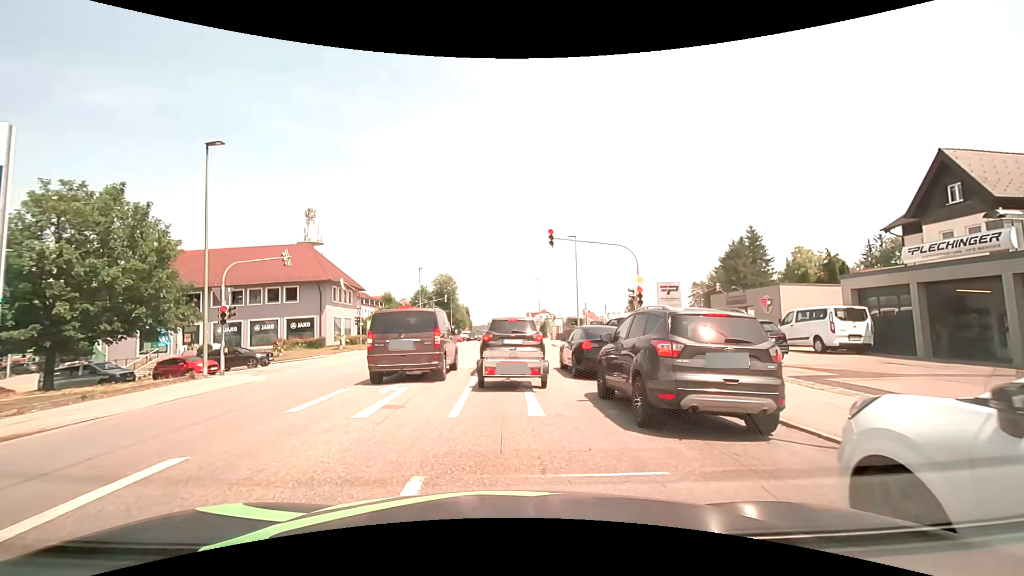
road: tertiary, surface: asphalt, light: Day
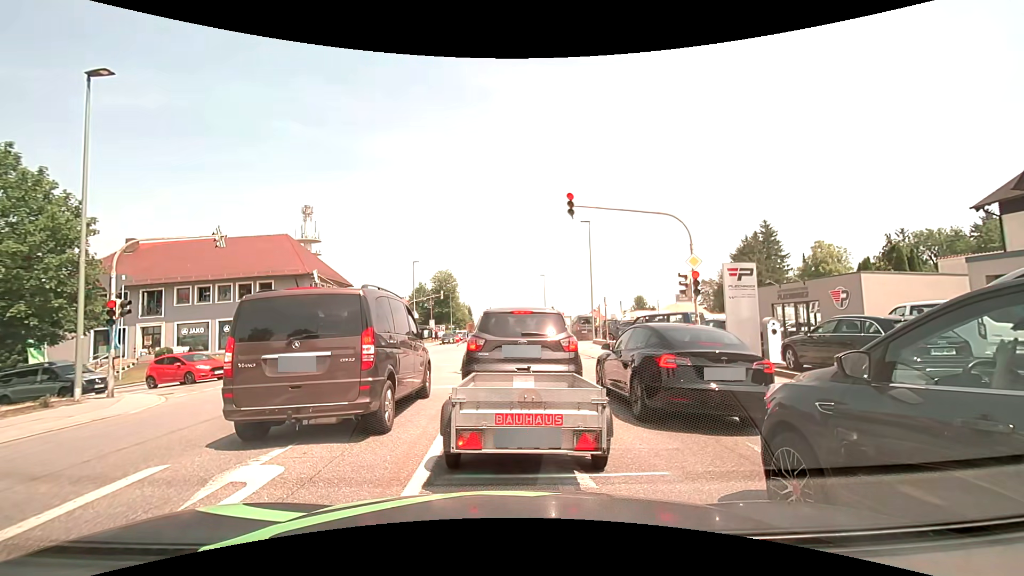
(0.0, +6.1) m; +2°
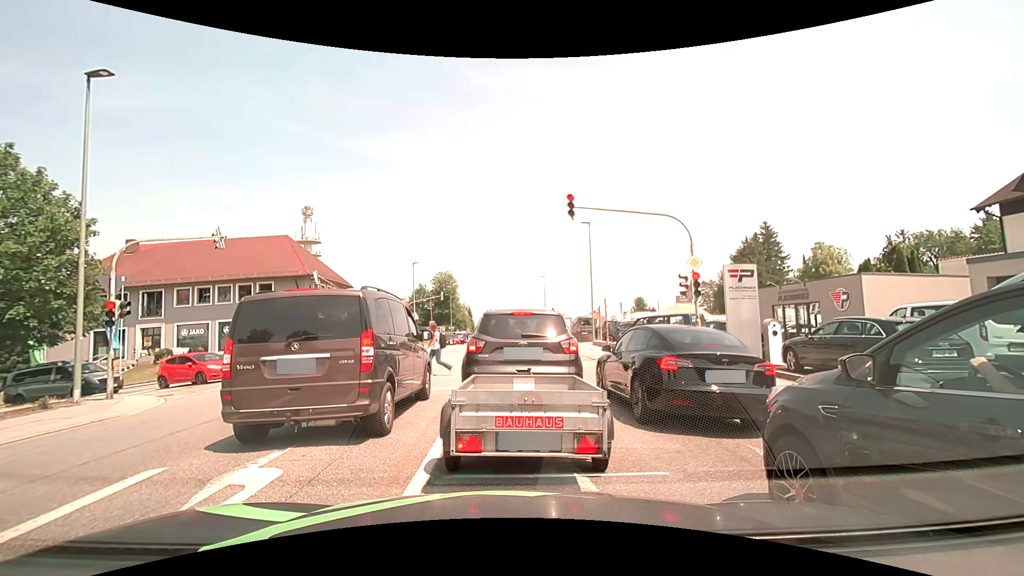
(0.0, +0.1) m; 0°
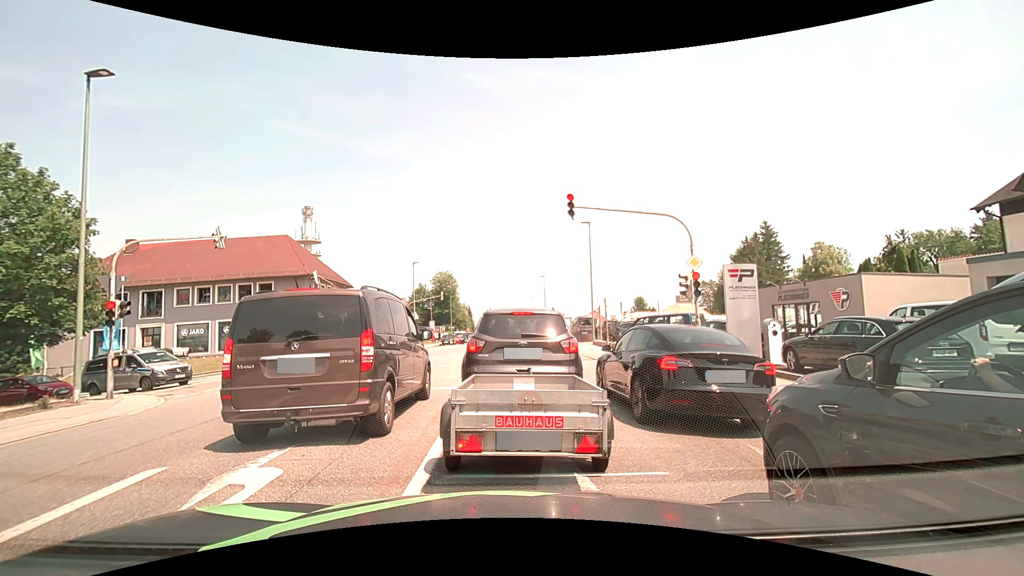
(0.0, +0.1) m; 0°
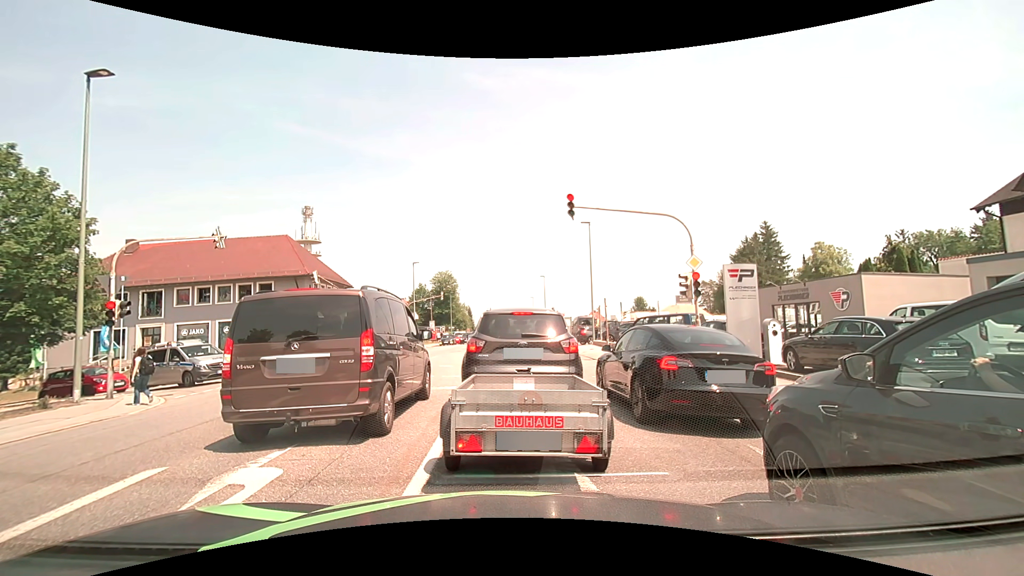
(0.0, 0.0) m; 0°
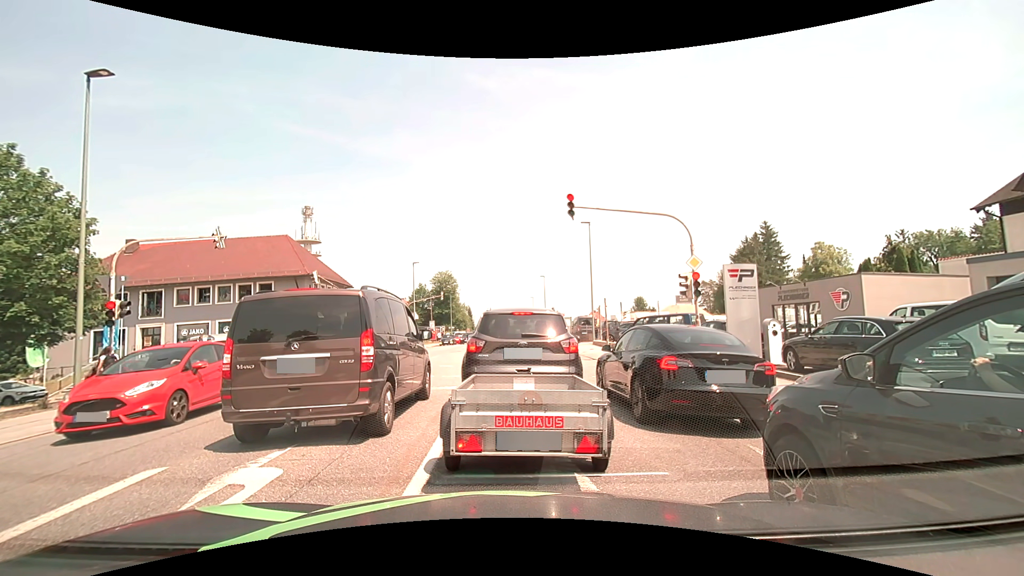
(0.0, 0.0) m; 0°
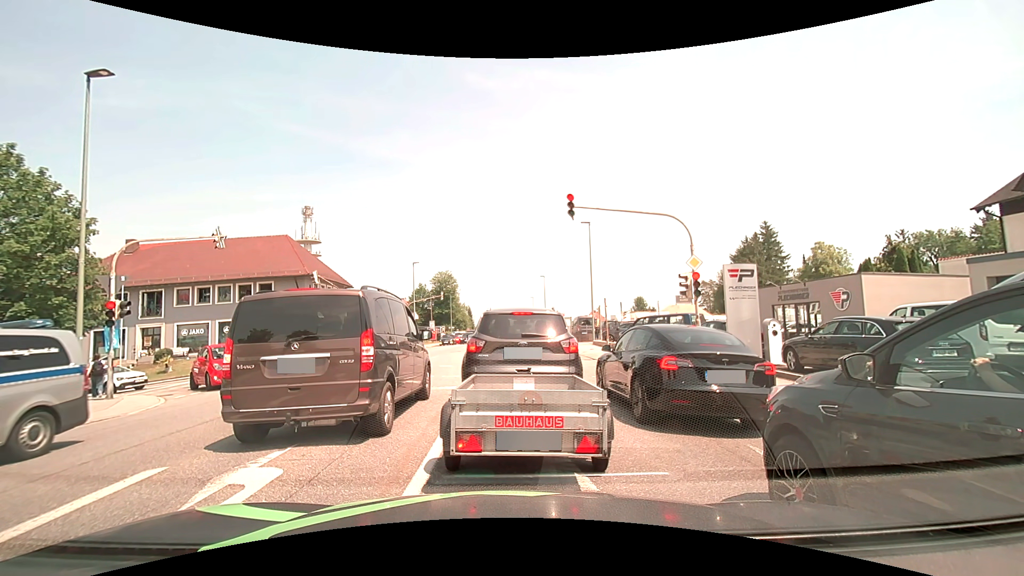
(0.0, 0.0) m; 0°
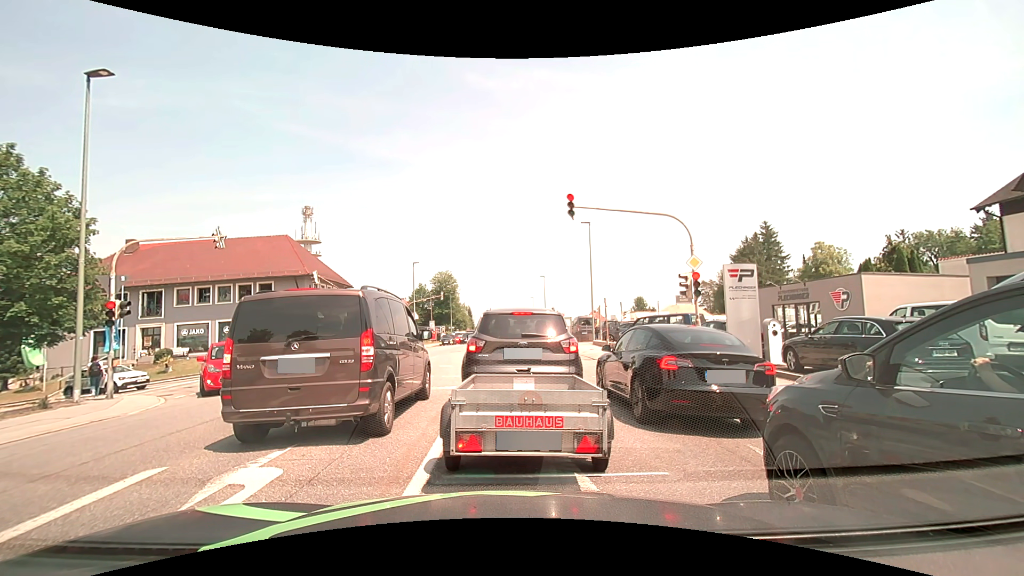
(0.0, 0.0) m; 0°
(0, +10) (-1, +20) (-1, +30) (-1, +40) (-2, +50) (-2, +60) (-3, +70) (-3, +80) (-4, +90) (-4, +100) m
